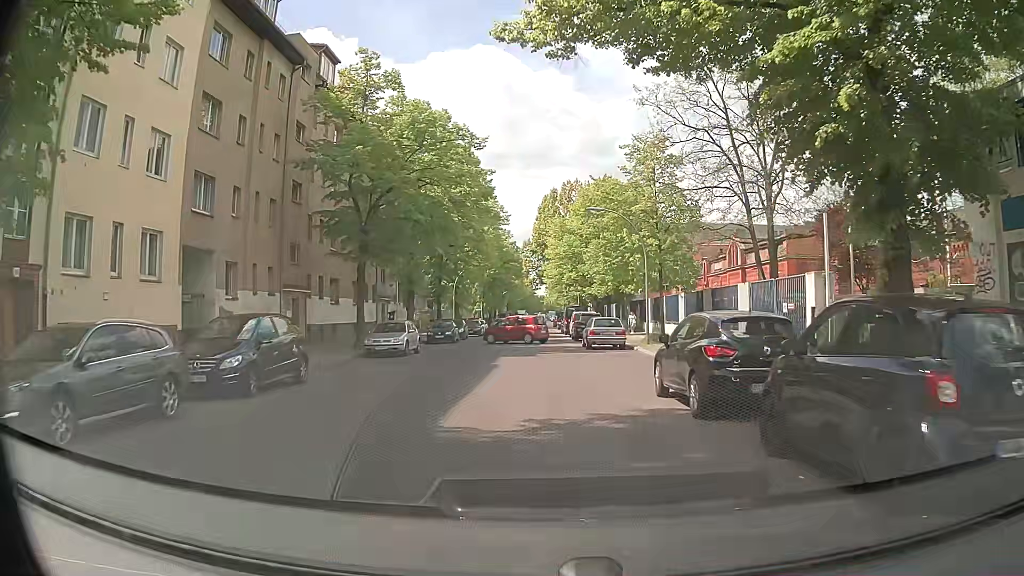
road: residential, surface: asphalt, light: Day
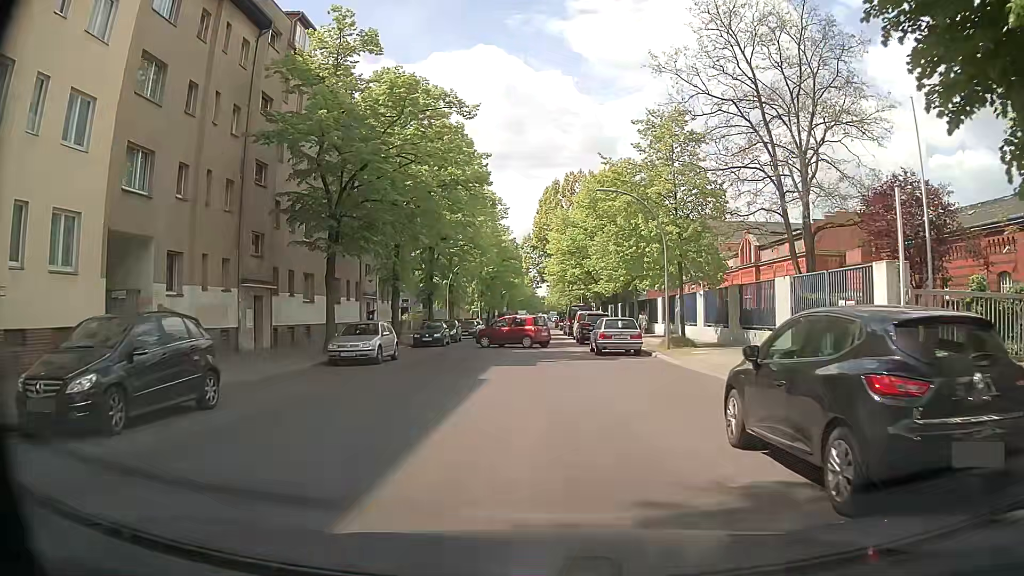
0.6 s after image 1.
(0.0, +4.6) m; -1°
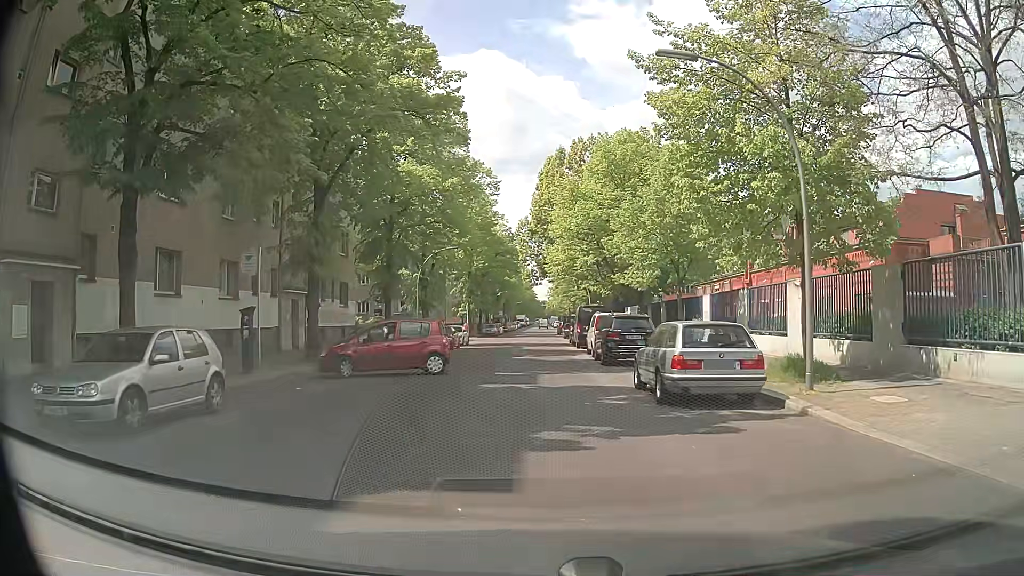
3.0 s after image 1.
(+0.3, +13.7) m; +1°
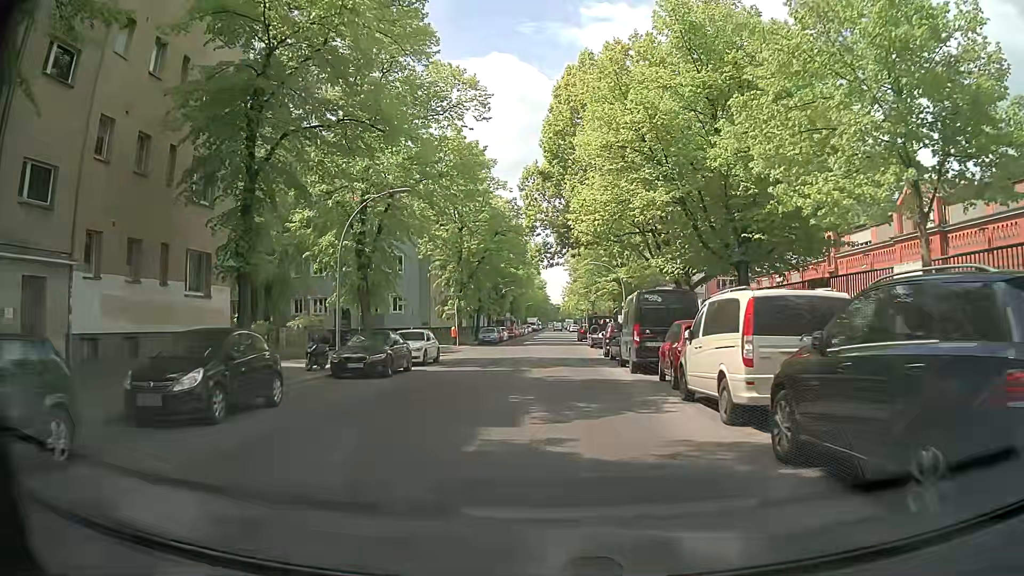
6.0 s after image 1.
(-0.2, +20.1) m; -1°
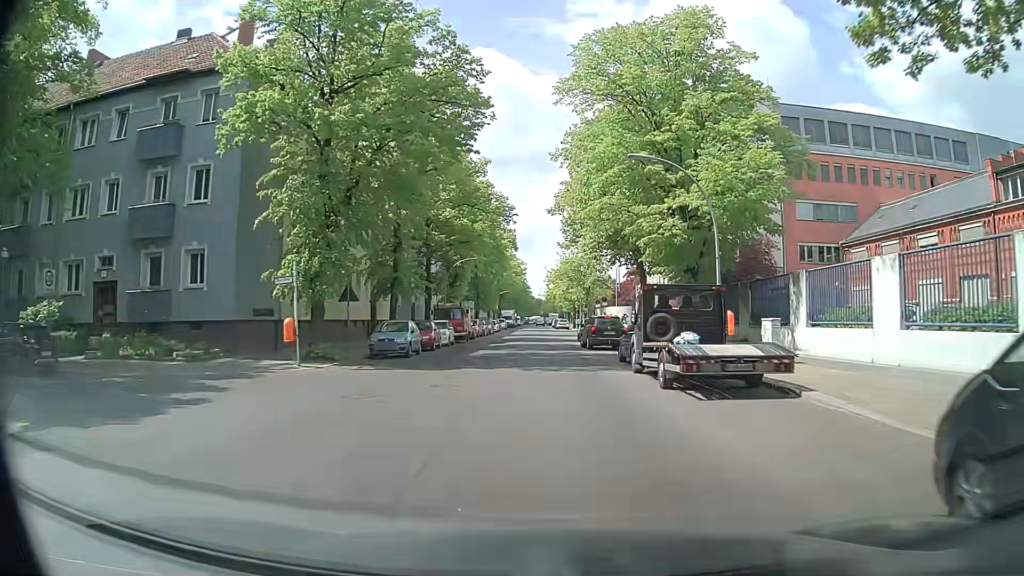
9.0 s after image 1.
(+0.2, +32.3) m; +1°
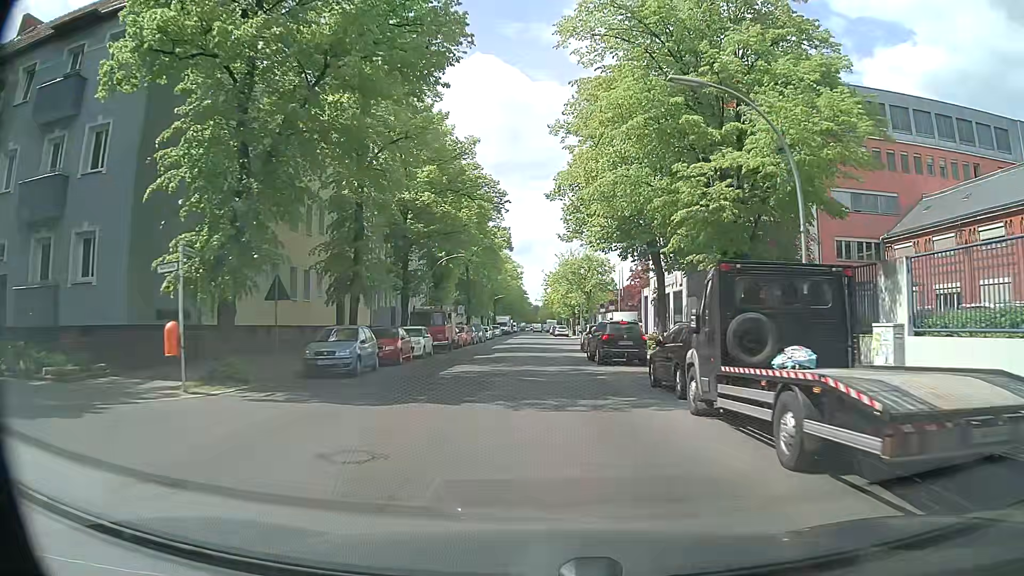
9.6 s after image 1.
(0.0, +7.2) m; -1°
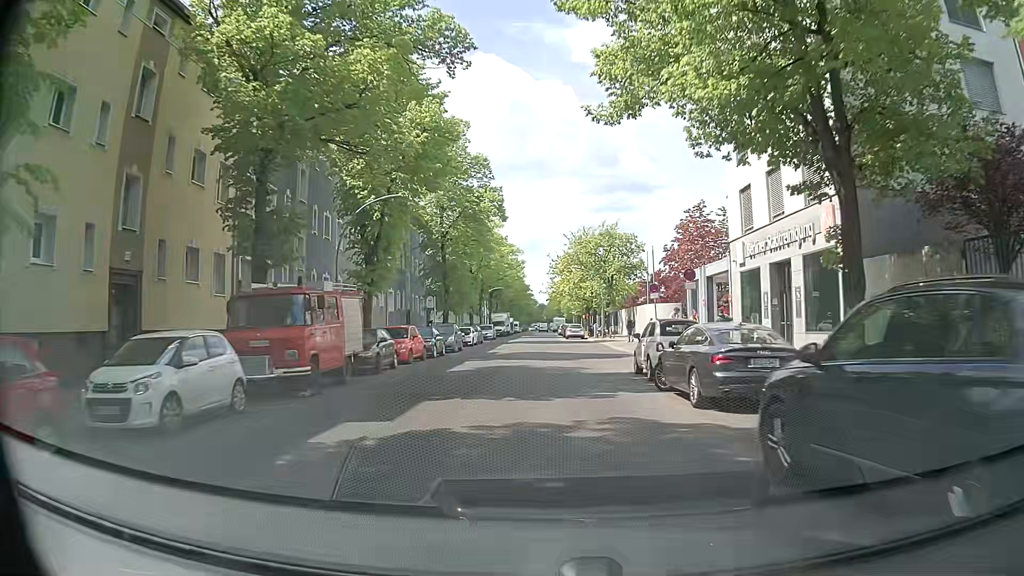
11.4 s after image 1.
(+0.1, +22.0) m; 0°
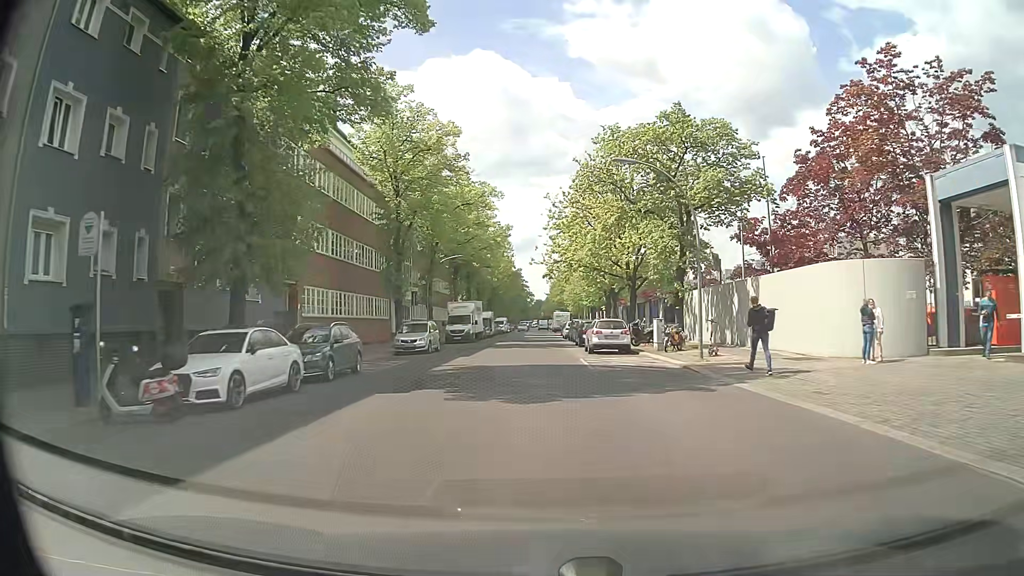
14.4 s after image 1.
(0.0, +37.6) m; 0°
(0, +10) (0, +20) (0, +30) (0, +40) (-1, +50) (-1, +60) (-1, +70) (-1, +80) (-1, +90) (-1, +100) m
